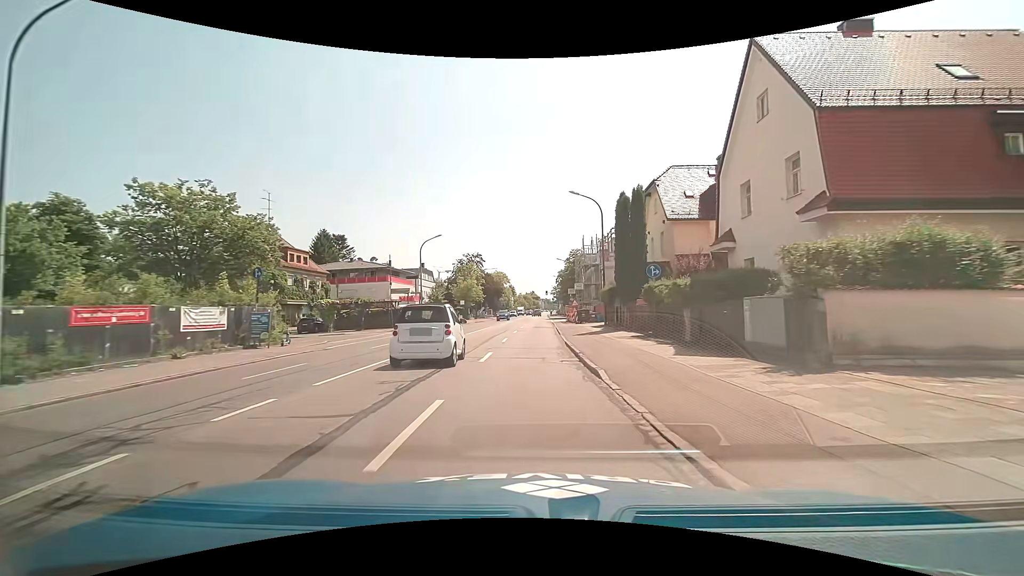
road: primary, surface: asphalt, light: Day
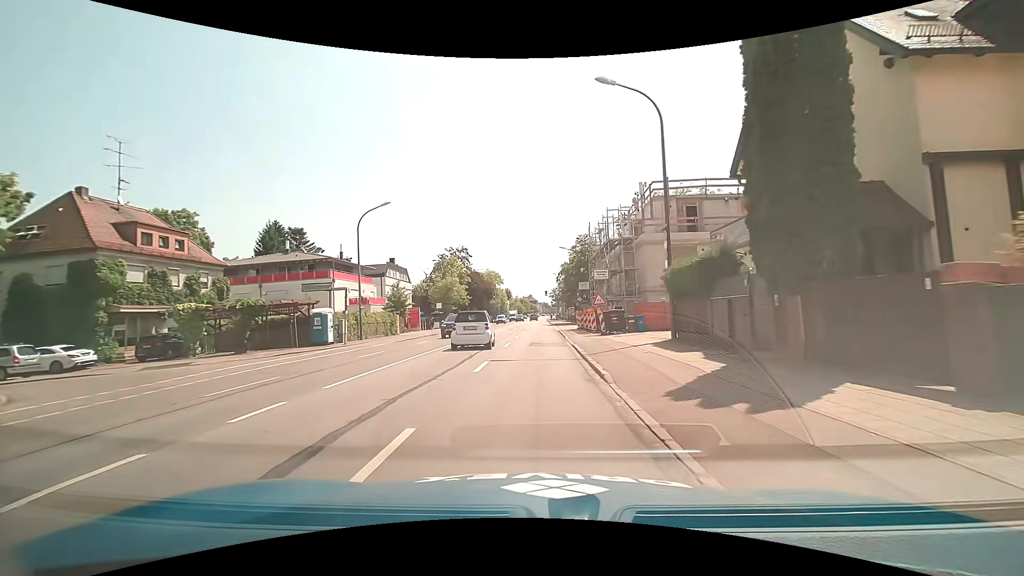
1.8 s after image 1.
(-0.1, +19.7) m; -1°
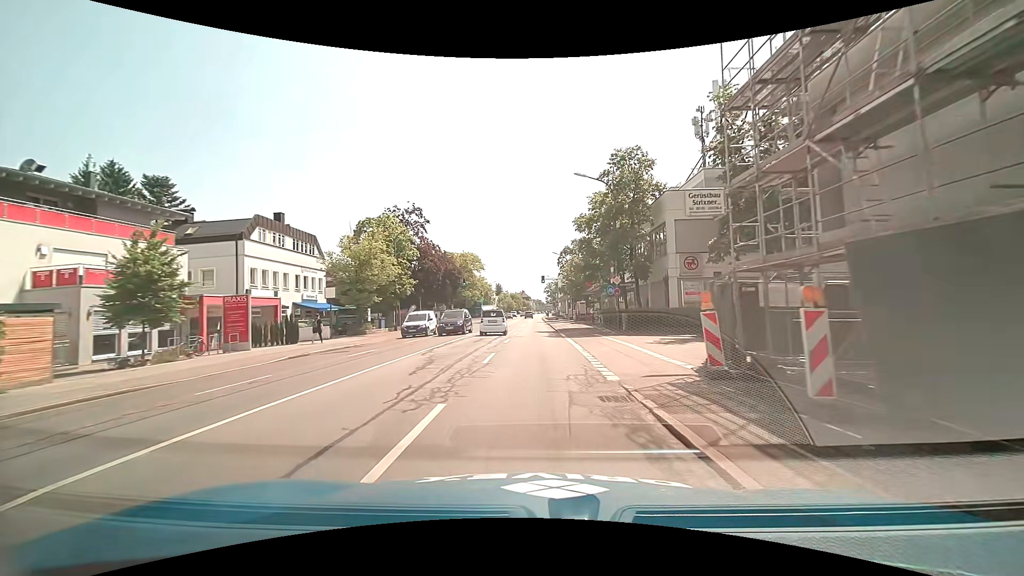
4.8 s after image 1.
(+0.7, +35.2) m; +2°
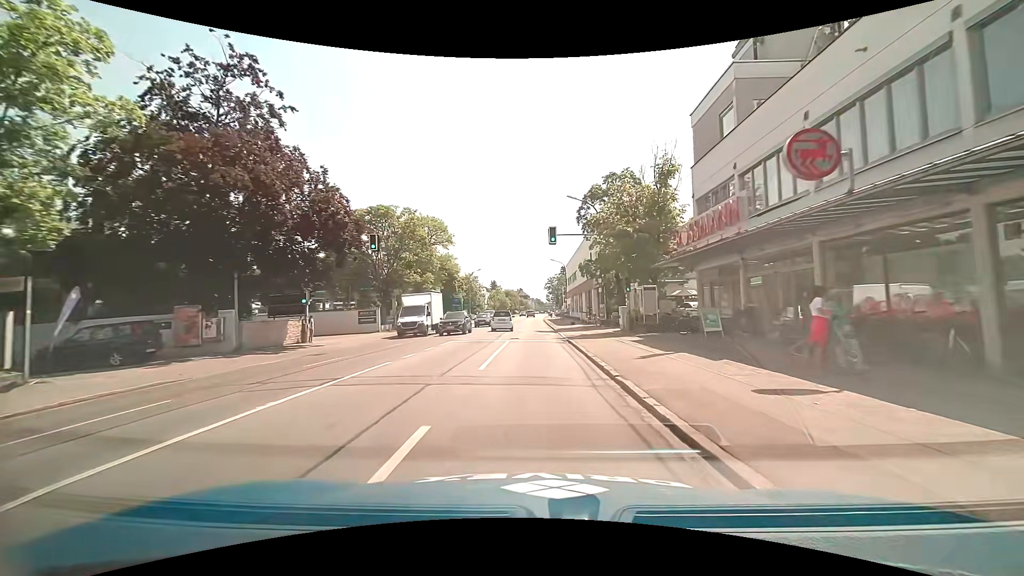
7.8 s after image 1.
(-0.3, +37.9) m; 0°
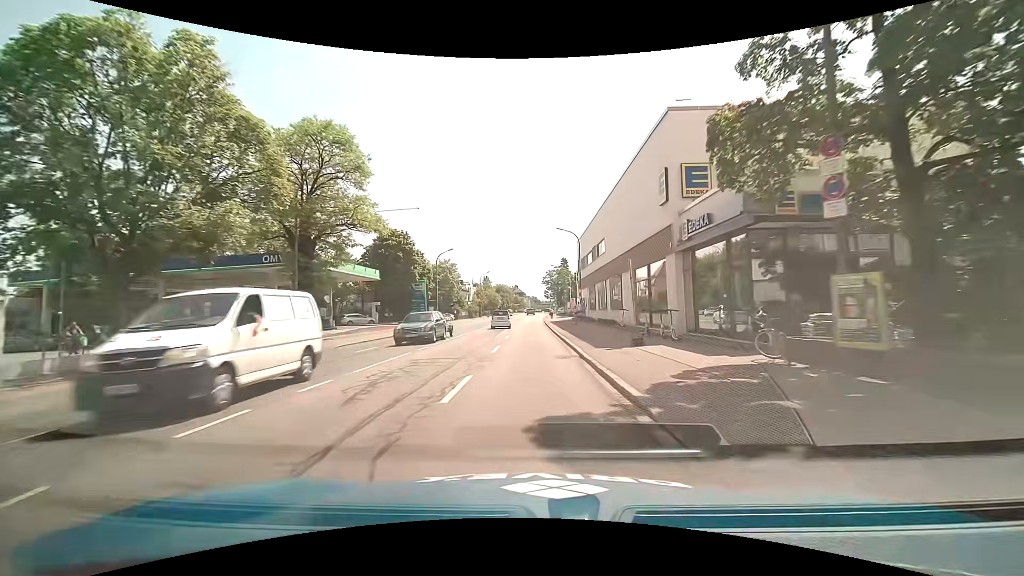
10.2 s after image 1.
(+0.1, +31.6) m; +1°
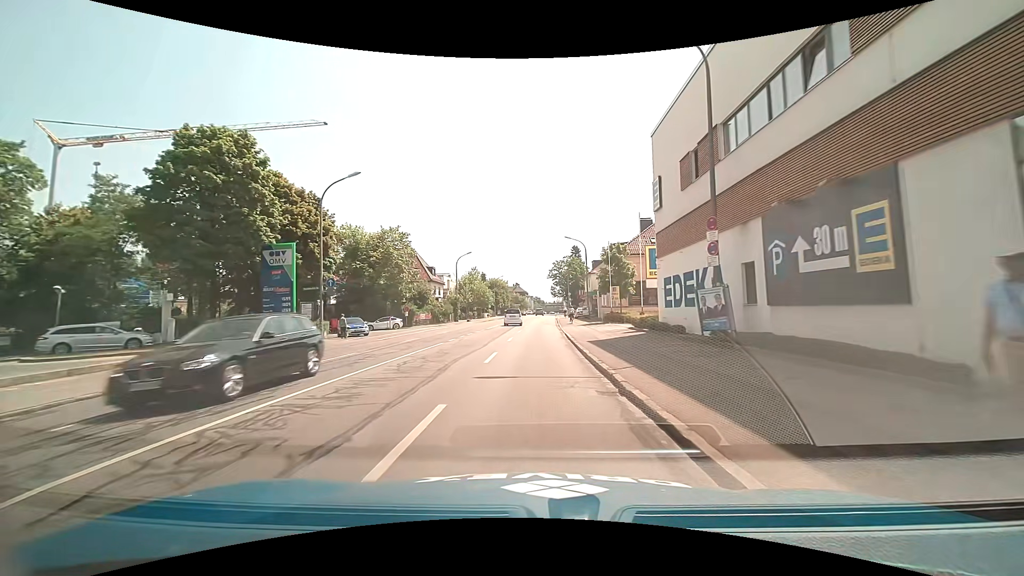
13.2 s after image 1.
(-0.6, +39.8) m; -1°
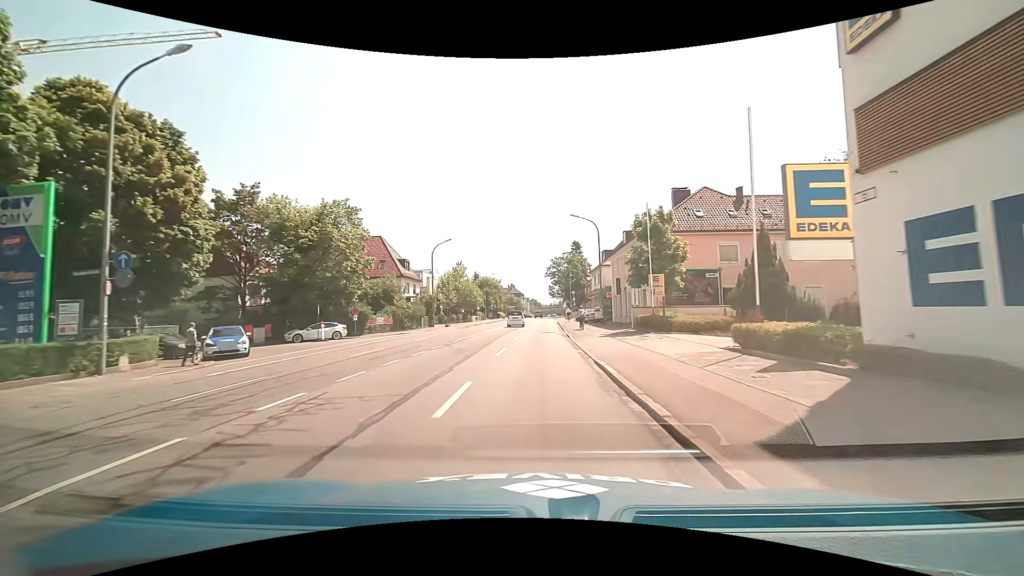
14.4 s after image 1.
(0.0, +15.7) m; 0°
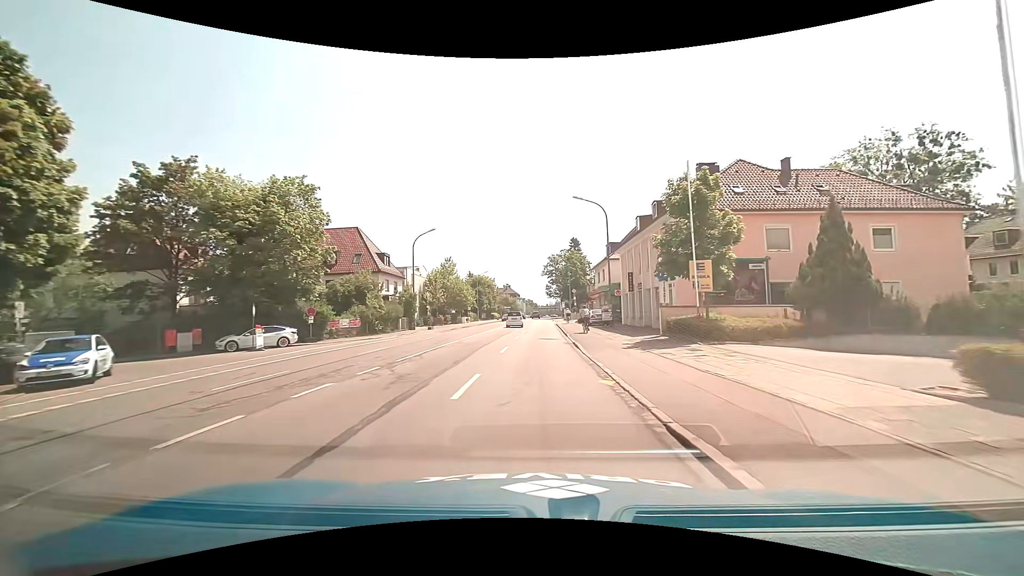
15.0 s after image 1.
(0.0, +7.8) m; 0°
(0, +10) (0, +20) (+1, +30) (+1, +40) (+1, +50) (+2, +60) (+2, +70) (+2, +80) (+3, +90) (+3, +100) m
